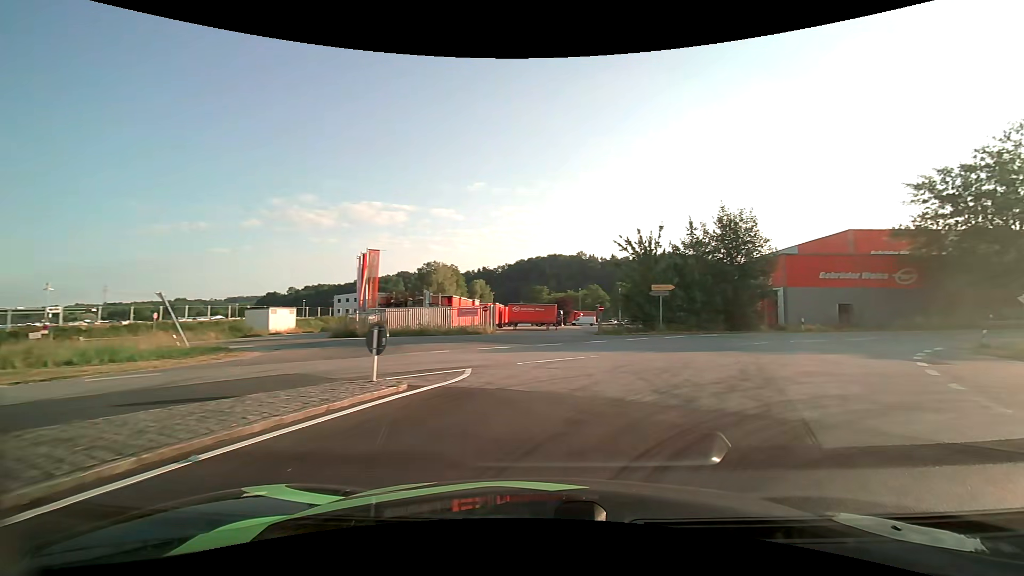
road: unclassified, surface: asphalt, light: Day
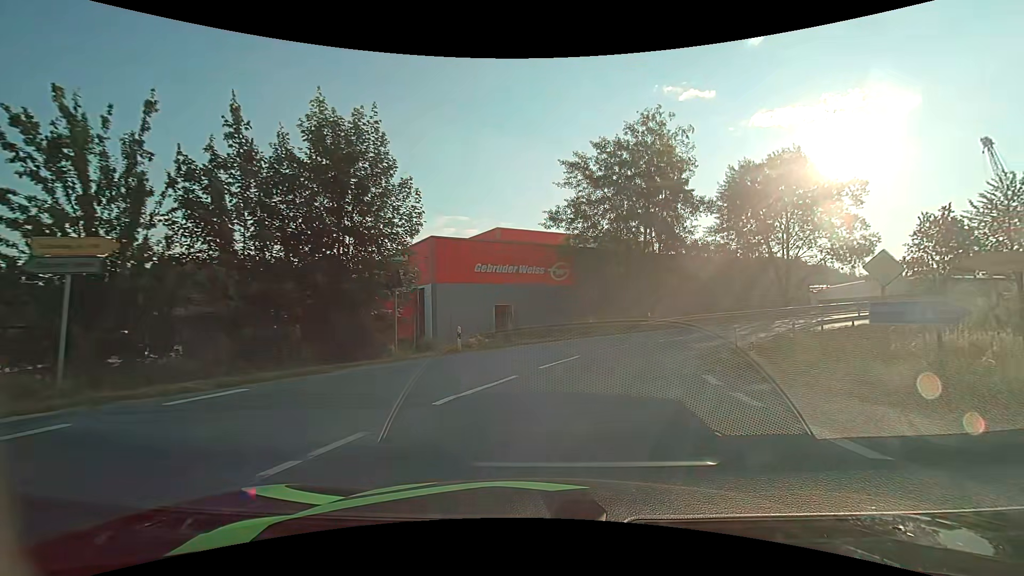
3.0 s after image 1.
(+8.3, +20.1) m; +36°
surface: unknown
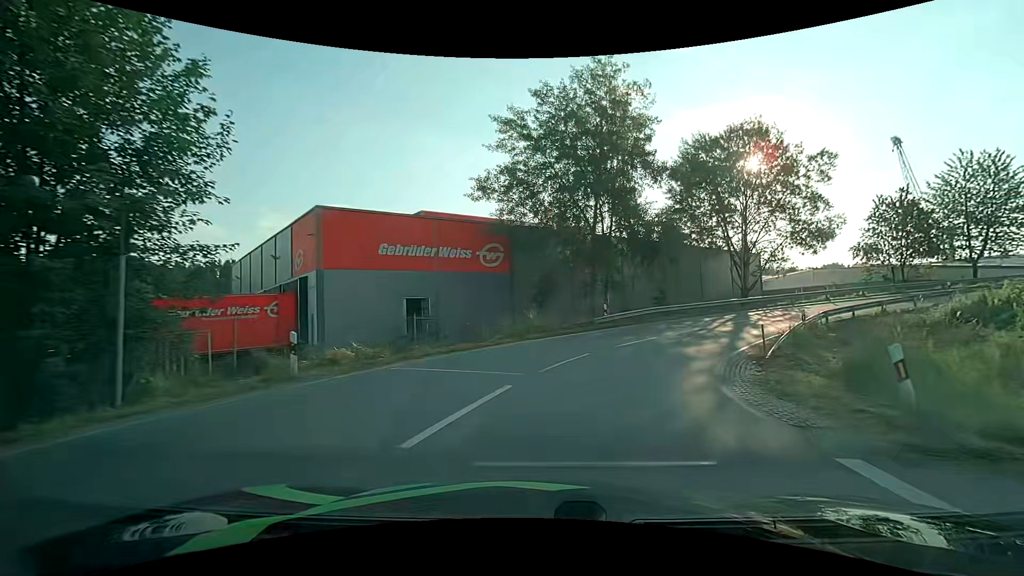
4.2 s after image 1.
(+0.5, +8.5) m; +7°
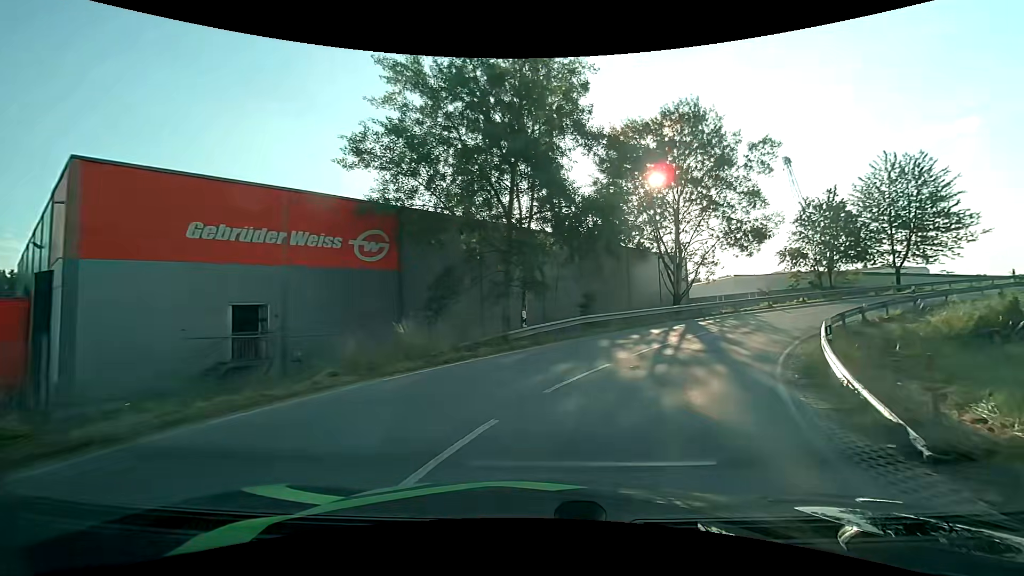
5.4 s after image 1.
(+0.6, +8.4) m; +10°
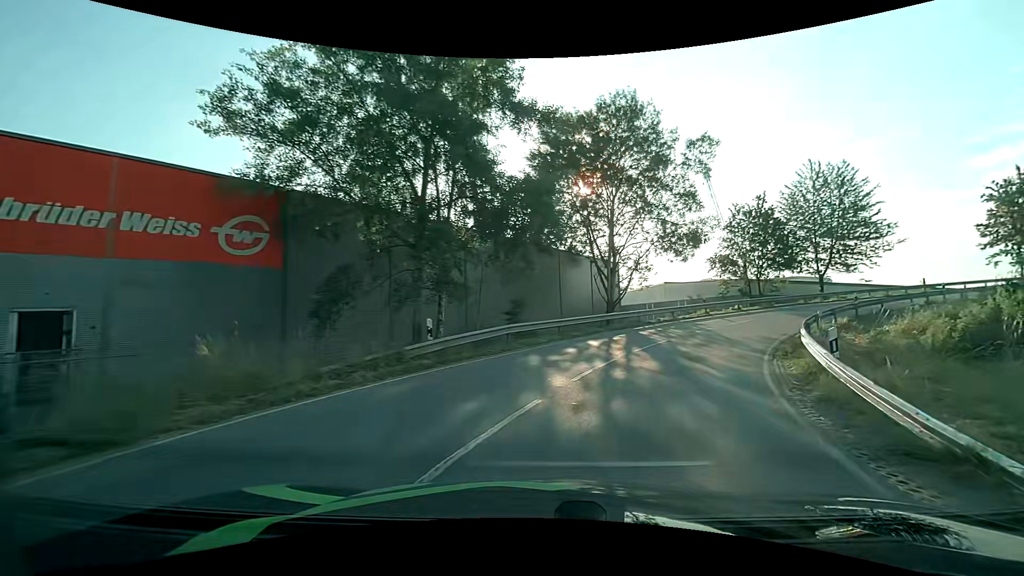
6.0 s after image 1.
(+0.3, +4.3) m; +7°
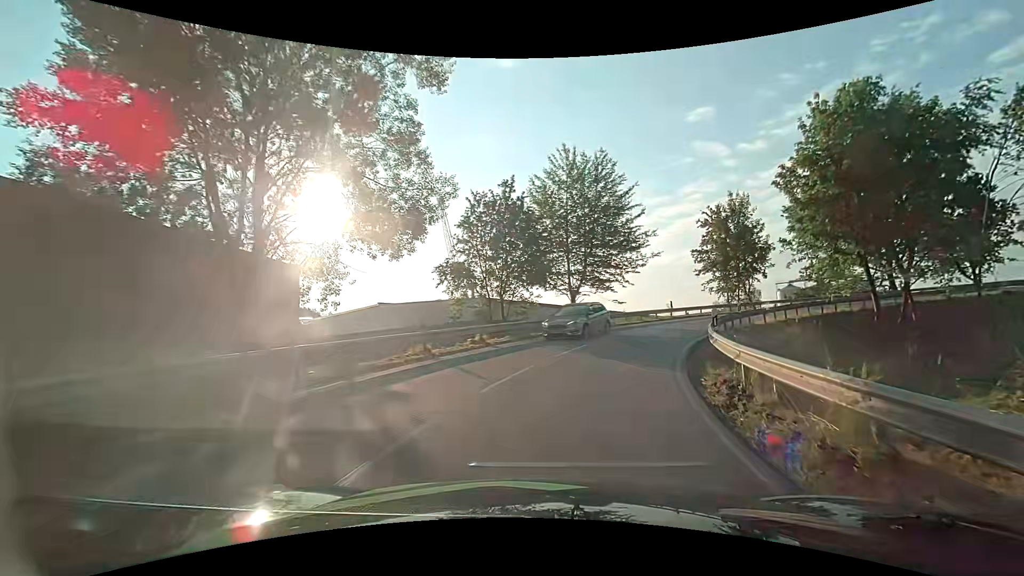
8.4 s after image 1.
(+5.6, +18.0) m; +30°
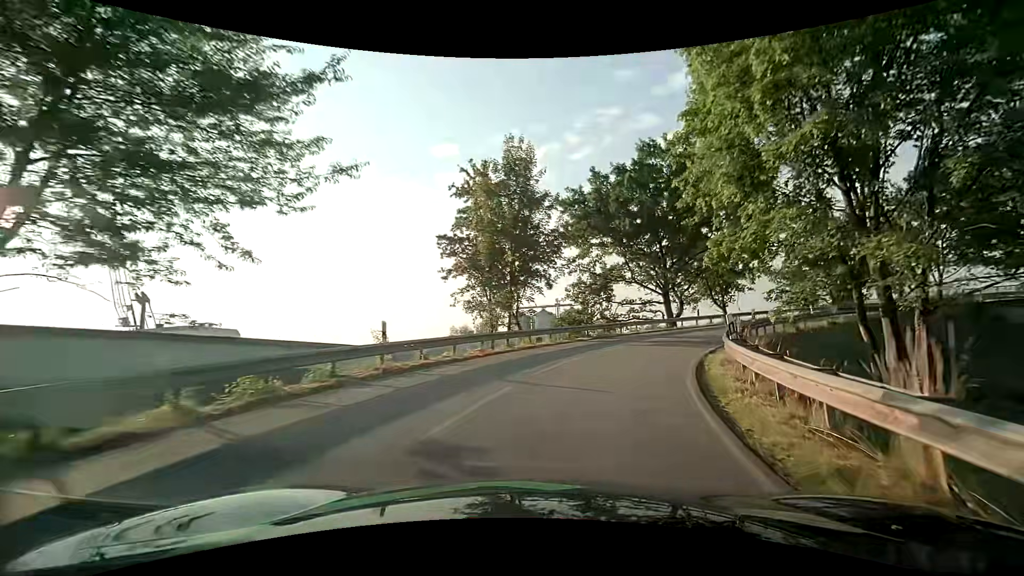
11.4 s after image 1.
(+6.1, +24.8) m; +30°
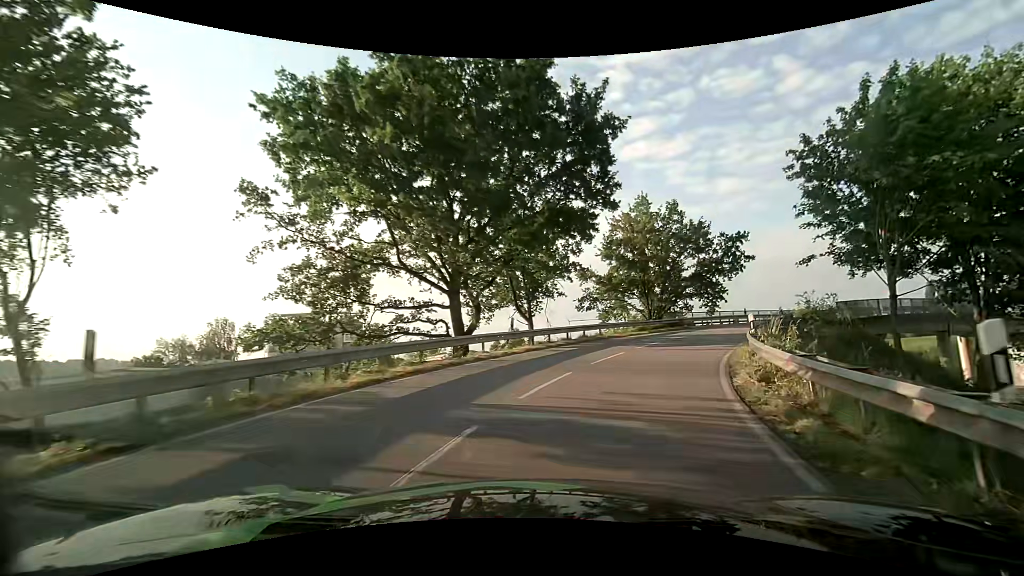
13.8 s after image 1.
(+4.2, +20.2) m; +24°
(+1, +10) (+4, +19) (+9, +28) (+15, +36) (+23, +43) (+31, +48) (+39, +54) (+48, +60) (+56, +65) (+64, +71) m
